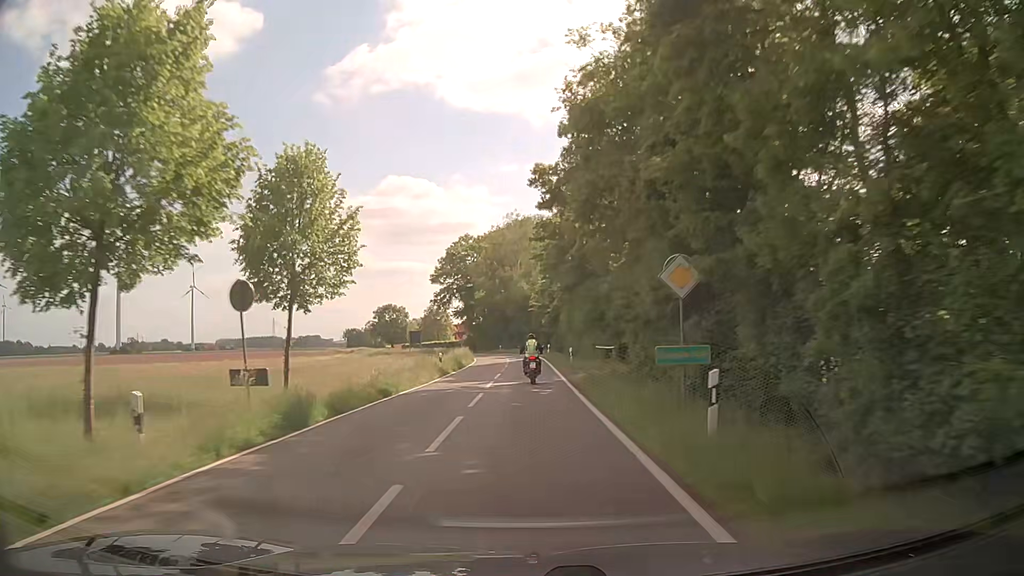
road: secondary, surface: asphalt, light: Day
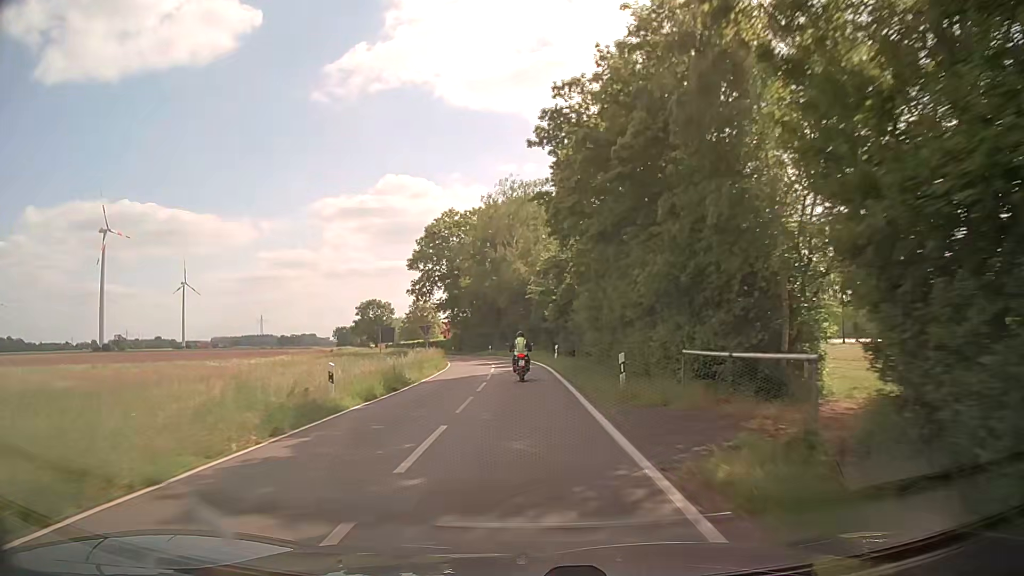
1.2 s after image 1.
(-0.1, +20.0) m; 0°
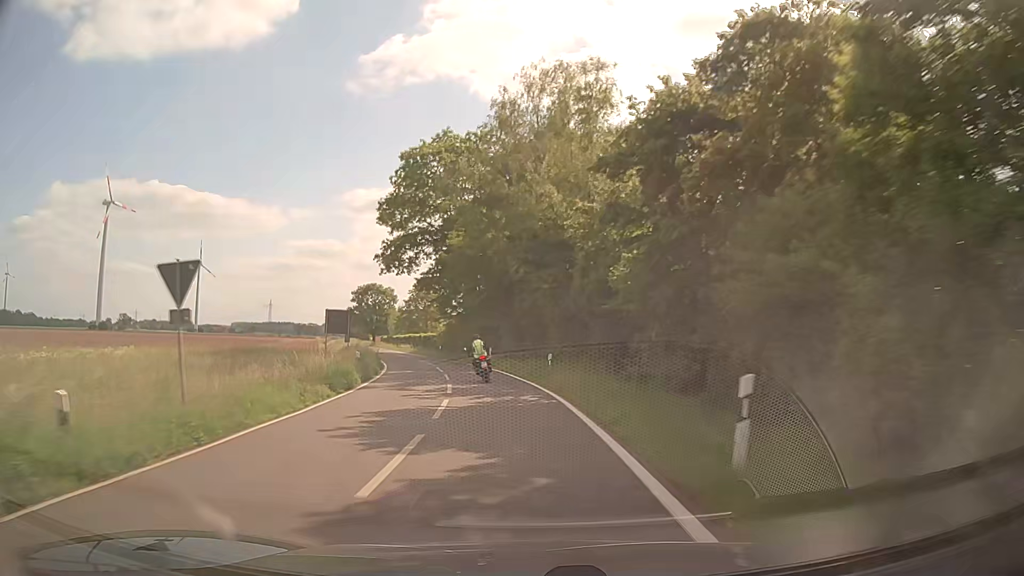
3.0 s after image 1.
(-0.1, +32.1) m; -2°
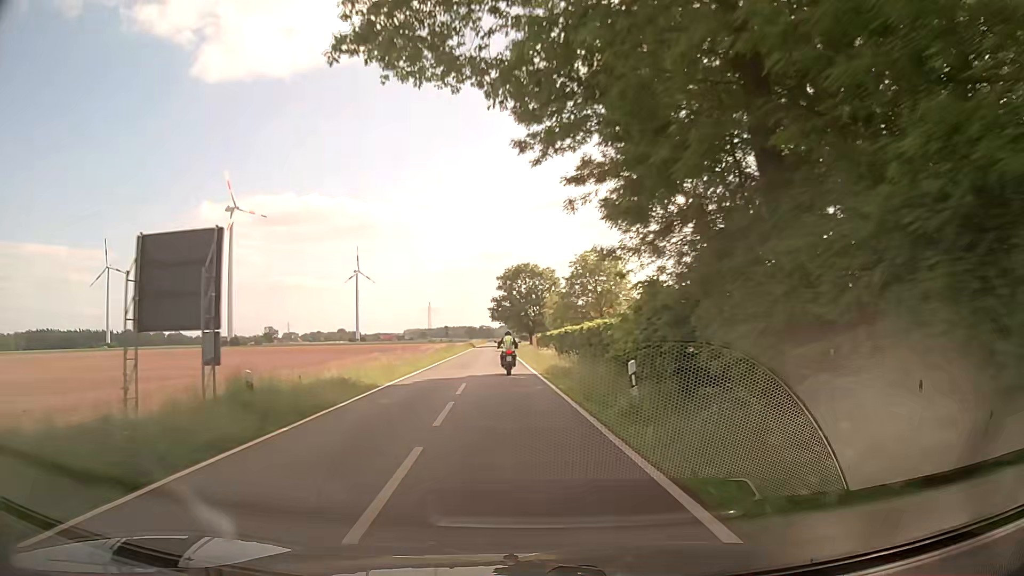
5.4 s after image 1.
(-5.6, +44.5) m; -15°
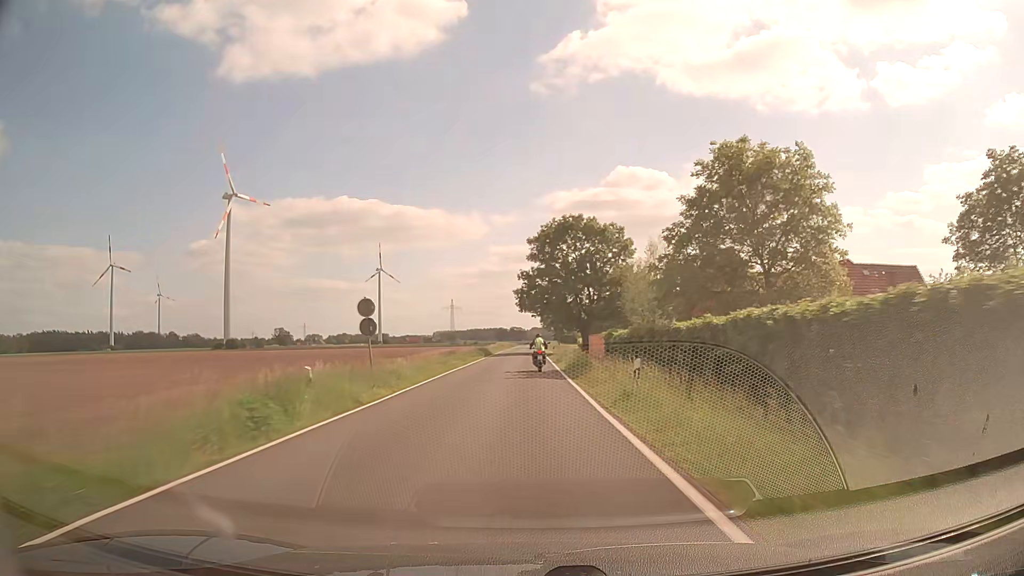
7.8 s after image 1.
(-2.8, +47.9) m; -3°
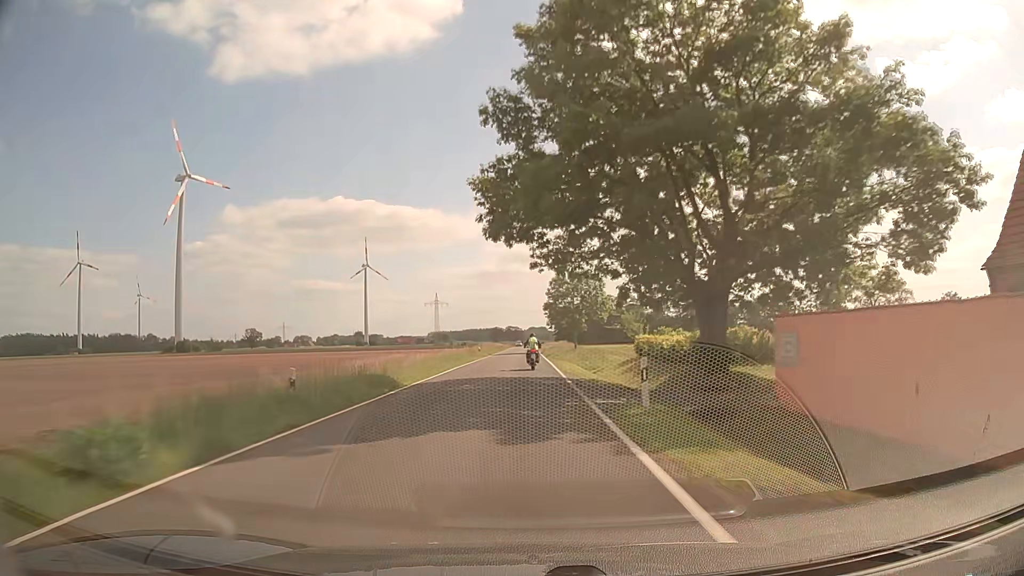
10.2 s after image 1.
(+0.1, +51.5) m; 0°
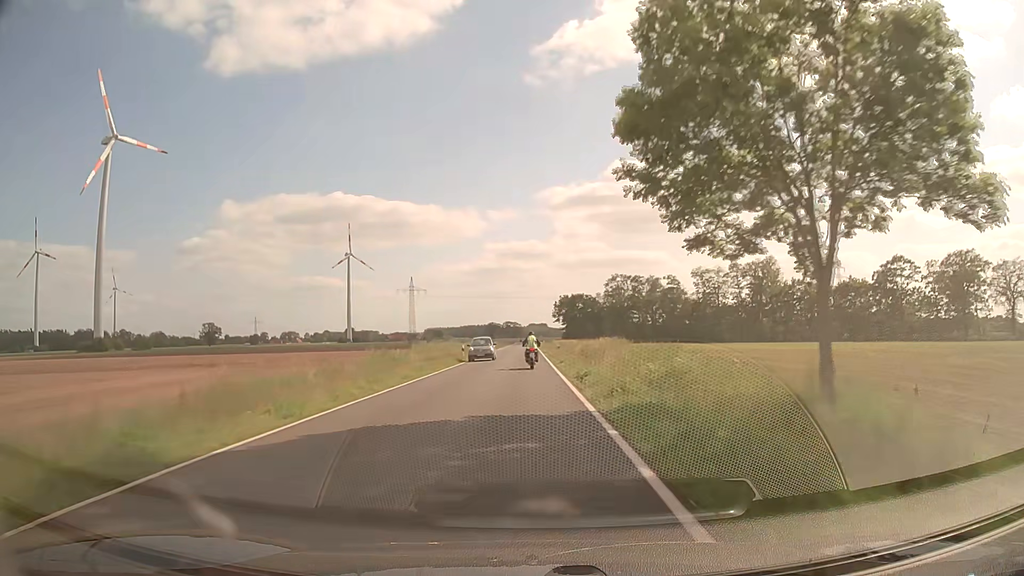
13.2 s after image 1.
(+0.1, +66.4) m; 0°
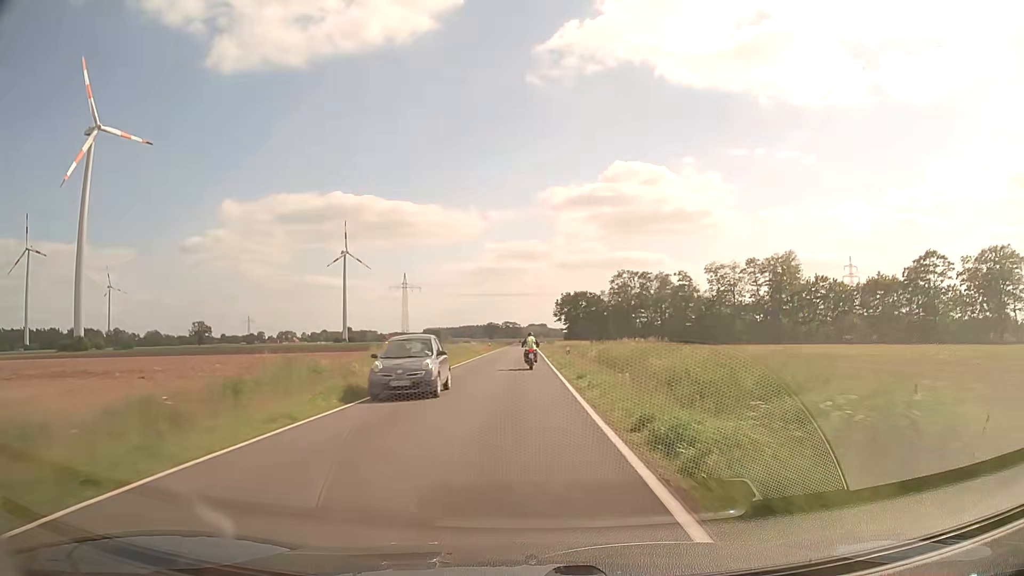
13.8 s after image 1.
(0.0, +13.3) m; 0°
(0, +10) (0, +20) (0, +30) (0, +40) (0, +50) (0, +60) (0, +70) (0, +80) (0, +90) (0, +100) m
